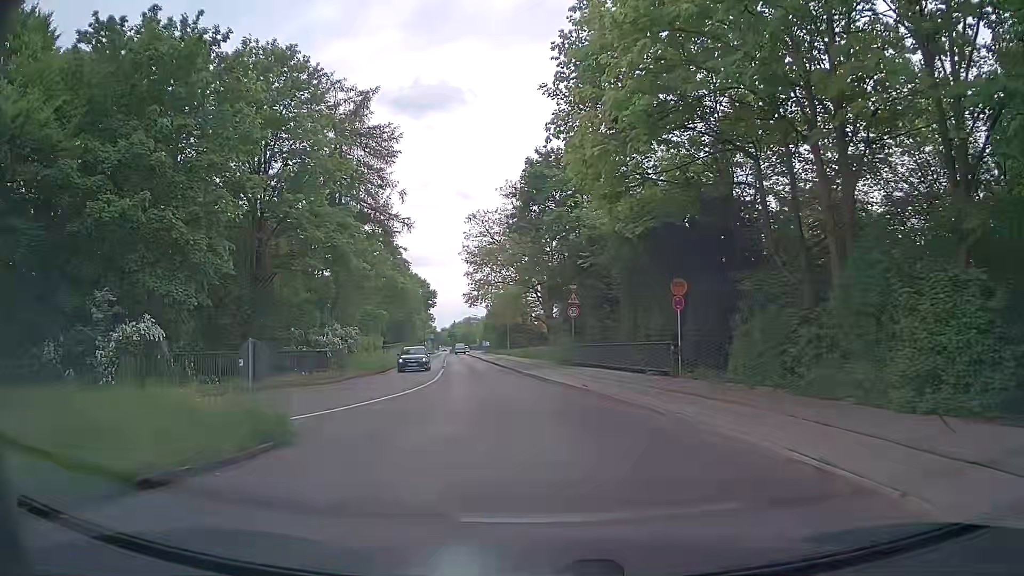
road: tertiary_link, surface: asphalt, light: Day
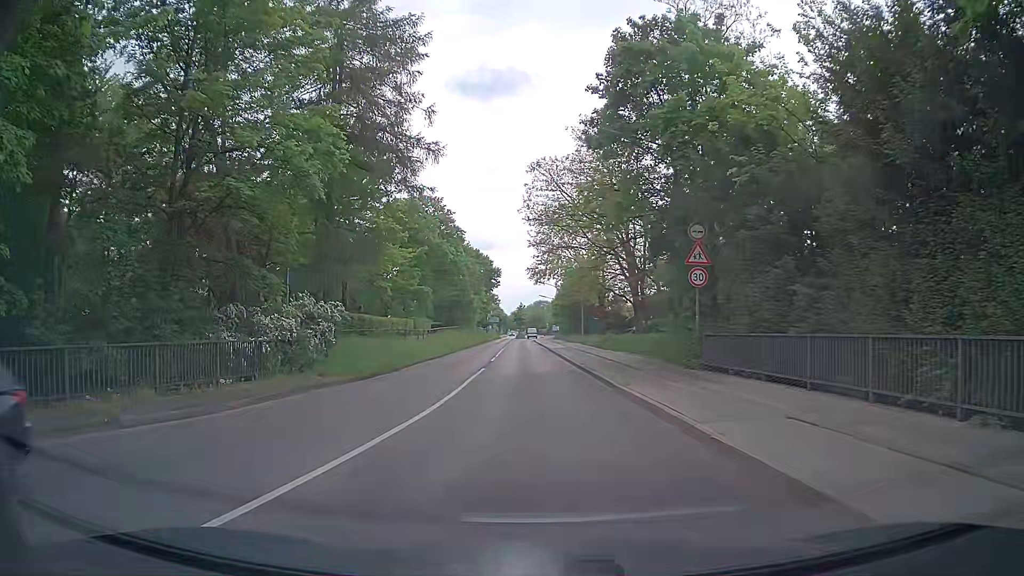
(-0.8, +14.7) m; -6°
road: tertiary
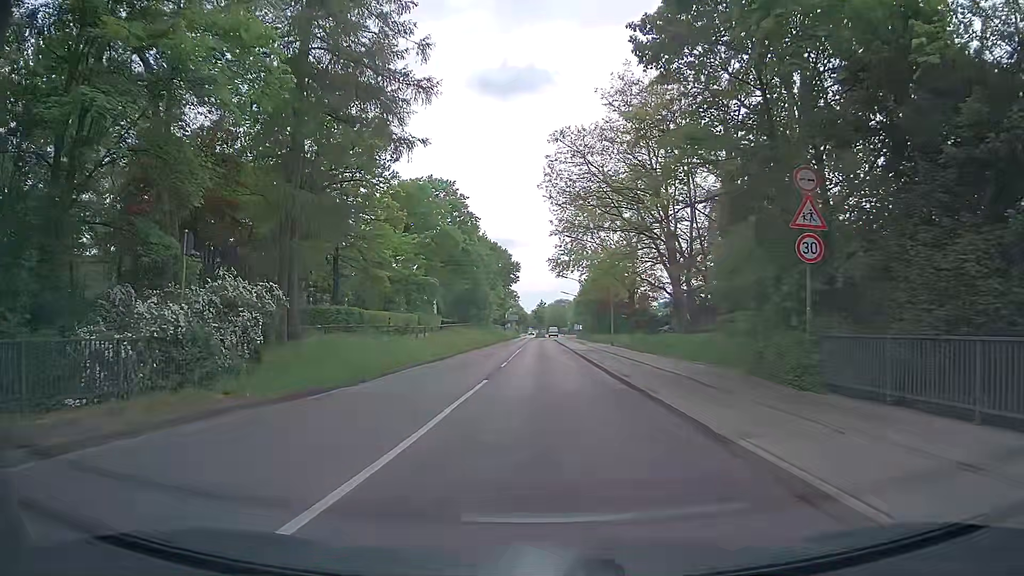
(0.0, +7.6) m; -1°
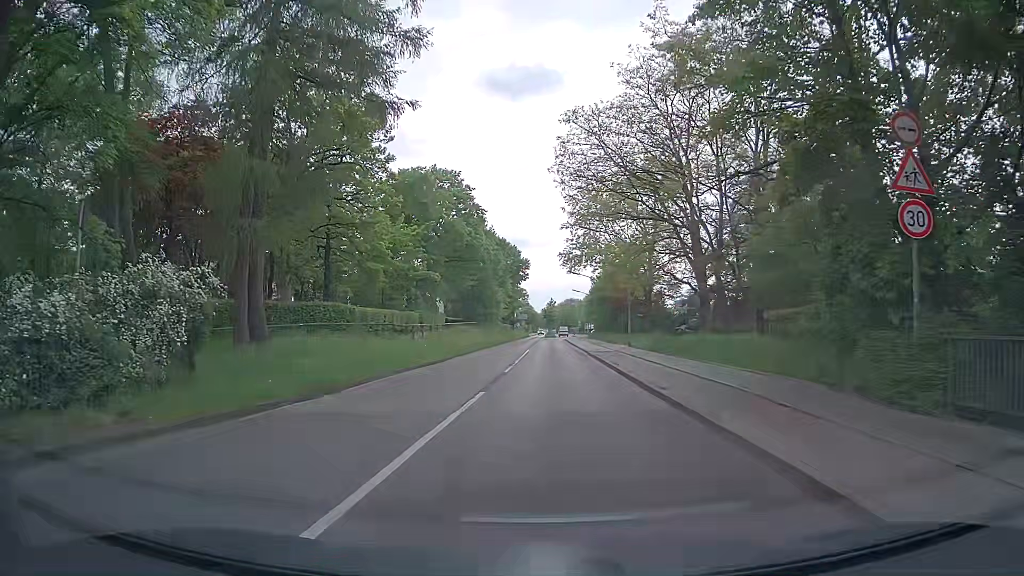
(0.0, +4.0) m; 0°
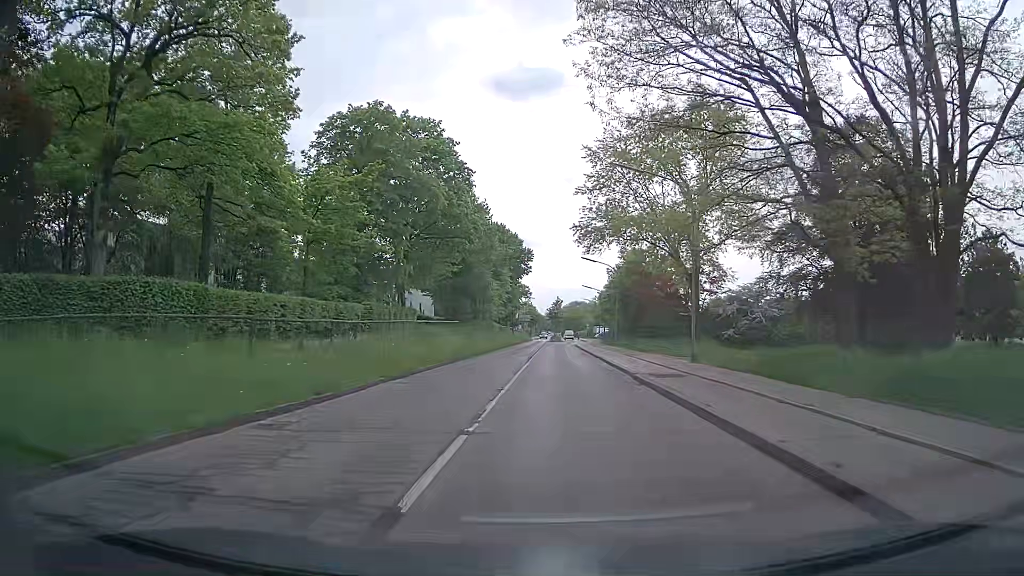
(-0.2, +16.9) m; -1°
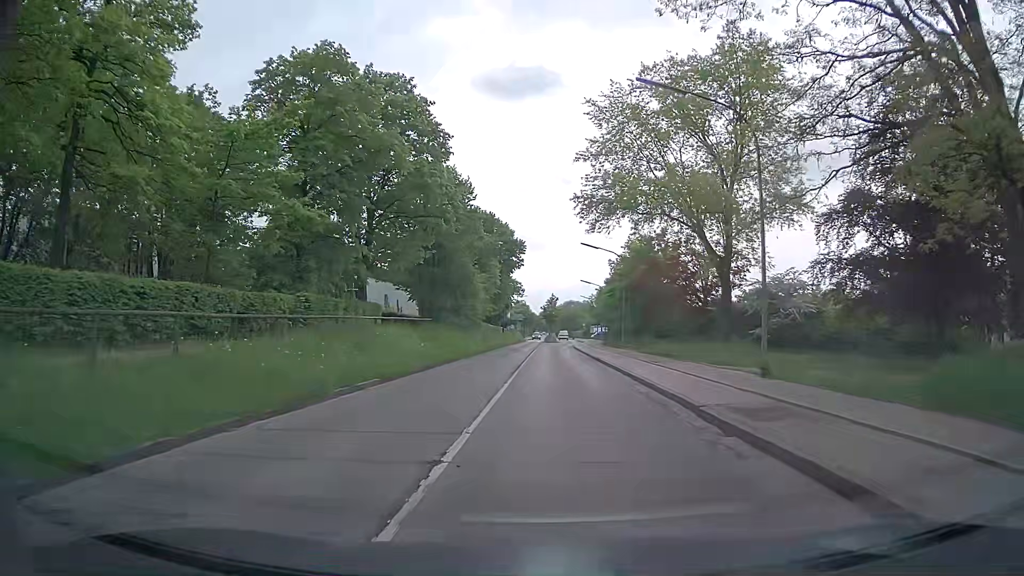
(+0.2, +9.0) m; +1°
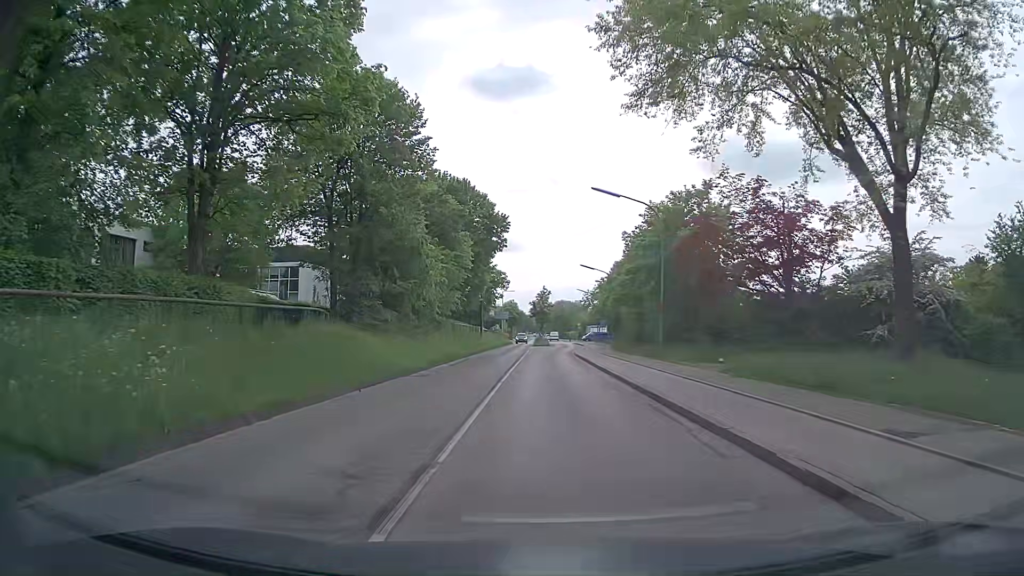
(+0.1, +18.9) m; 0°
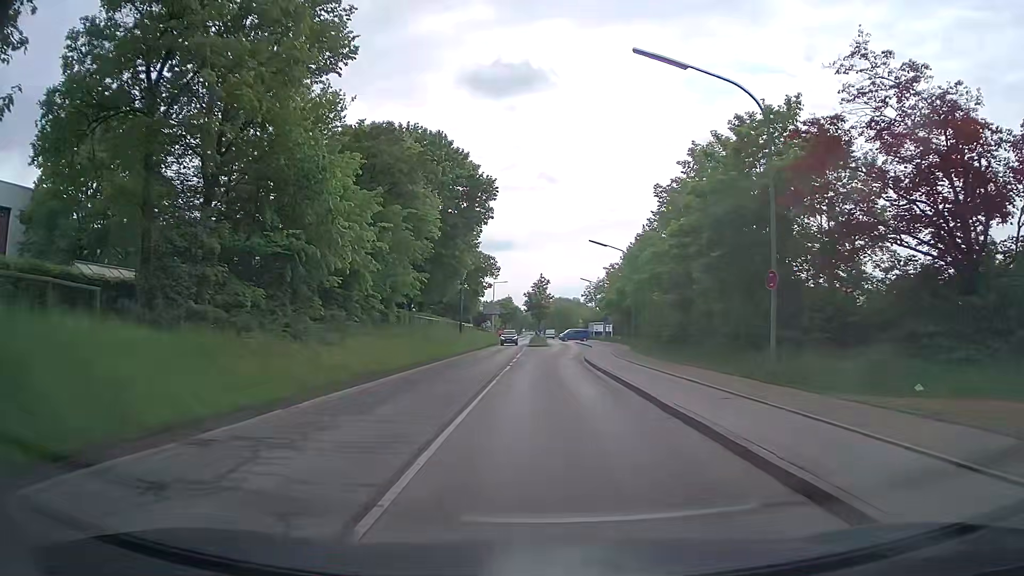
(+0.3, +14.9) m; +2°
(0, +10) (0, +20) (0, +30) (0, +40) (+1, +50) (+1, +60) (+2, +70) (+1, +80) (+2, +90) (+5, +99) m
